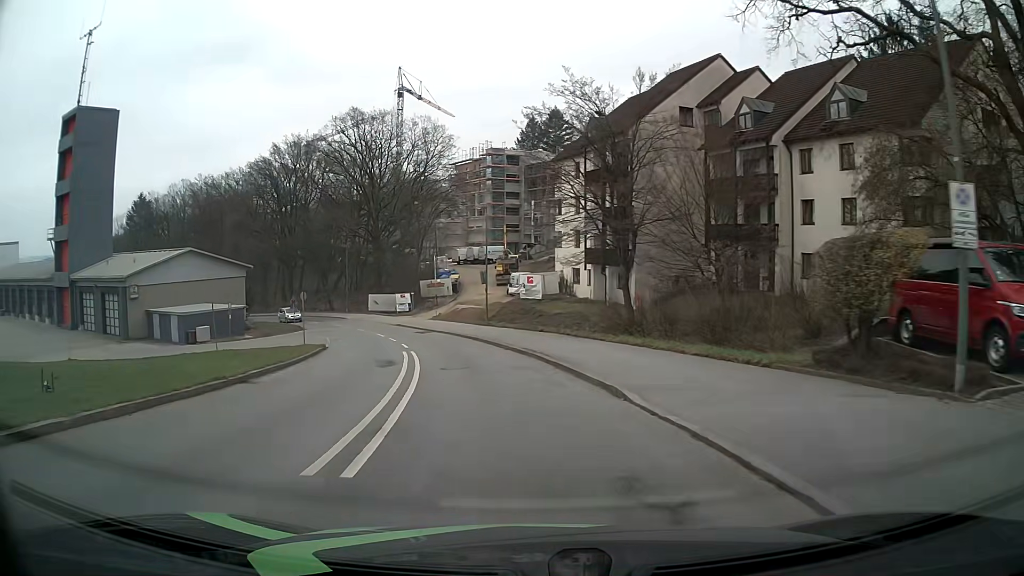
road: tertiary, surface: asphalt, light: Day
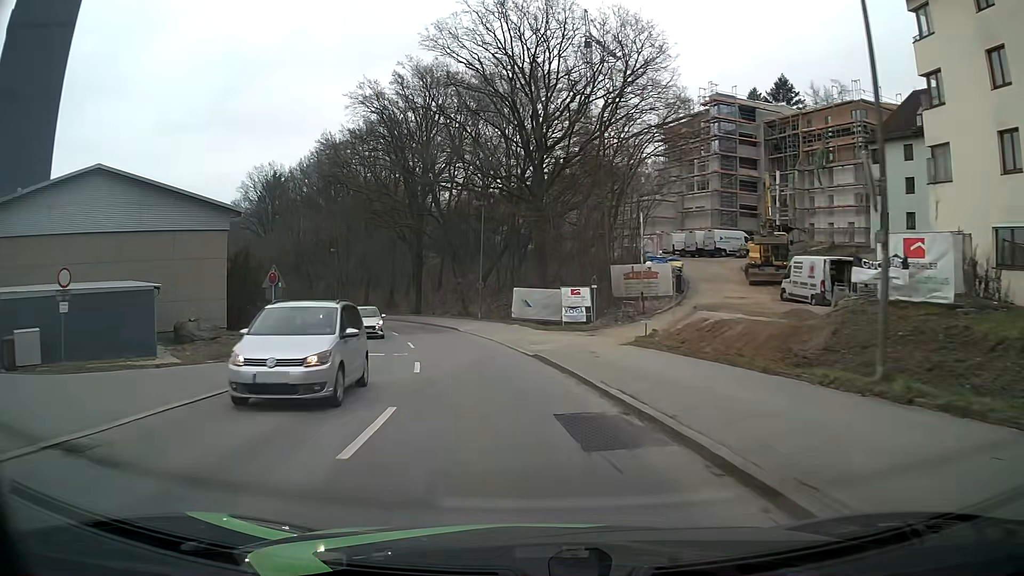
(-5.2, +34.6) m; -16°
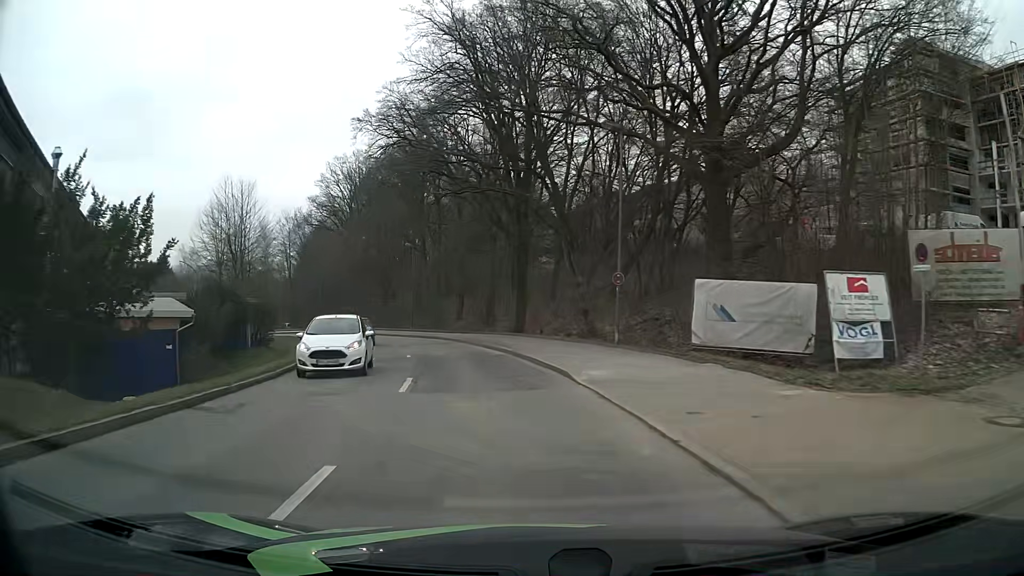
(-1.9, +21.7) m; -10°
(-1, +10) (-2, +20) (-4, +30) (-7, +39) (-11, +49) (-15, +58) (-20, +66) (-26, +74) (-33, +82) (-40, +89) m
